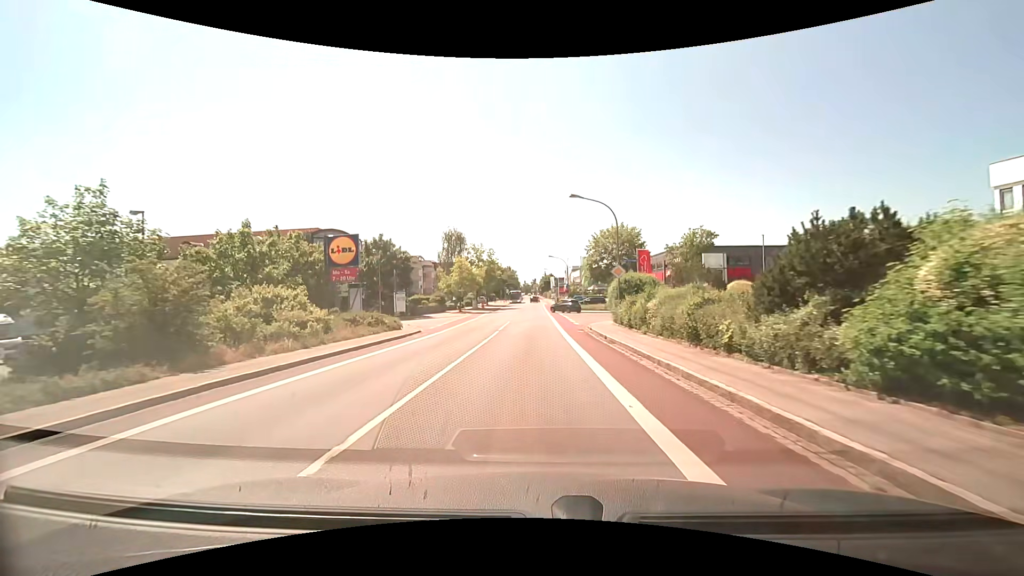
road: tertiary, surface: asphalt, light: Day
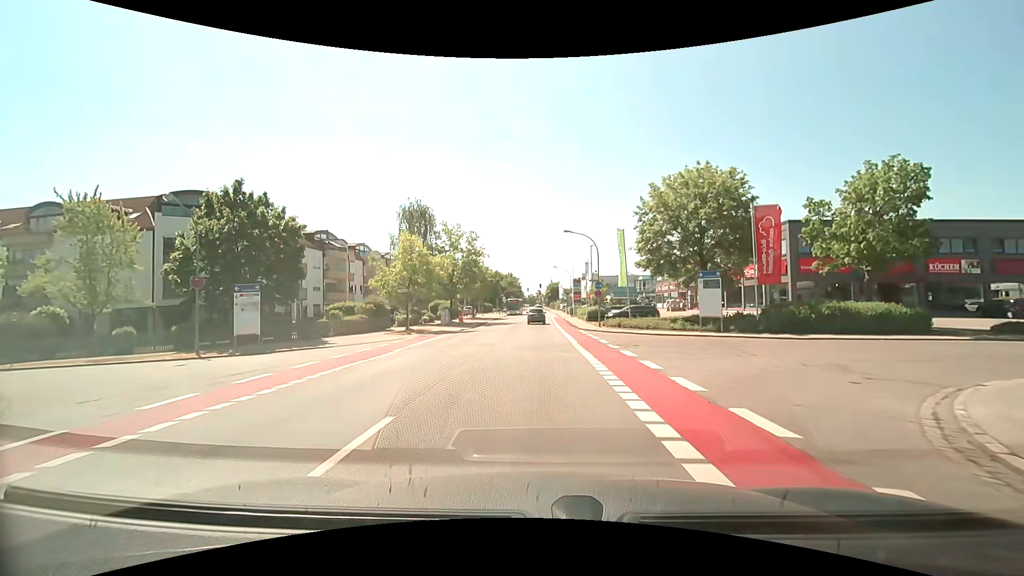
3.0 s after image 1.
(-0.1, +29.7) m; -1°
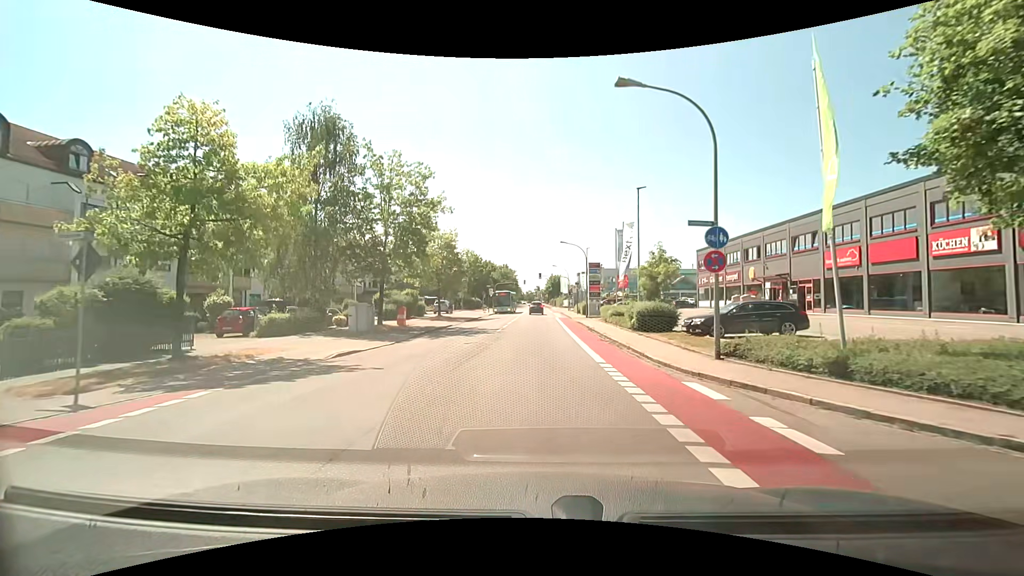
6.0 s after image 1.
(0.0, +24.6) m; +1°
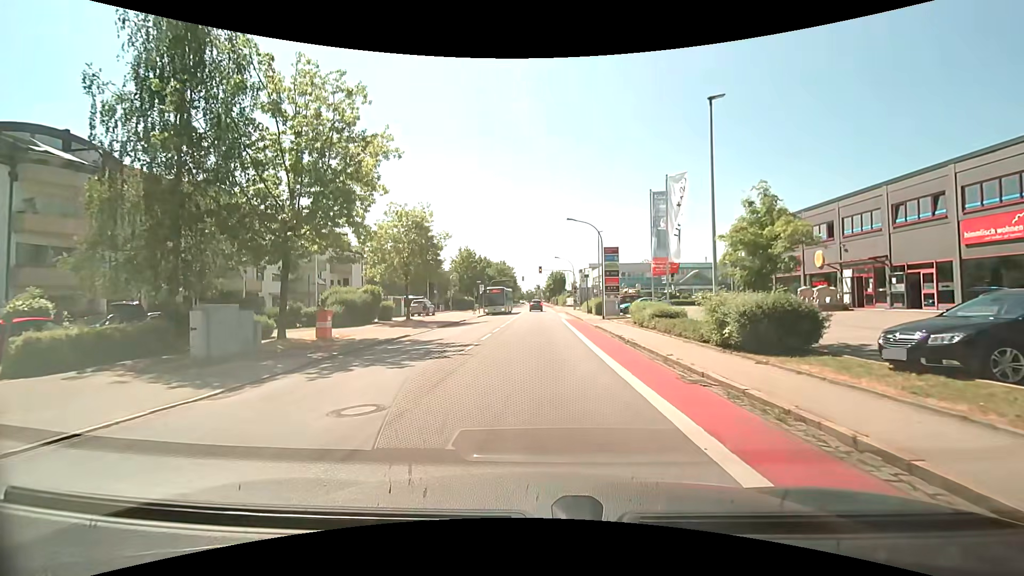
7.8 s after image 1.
(-0.1, +11.9) m; 0°
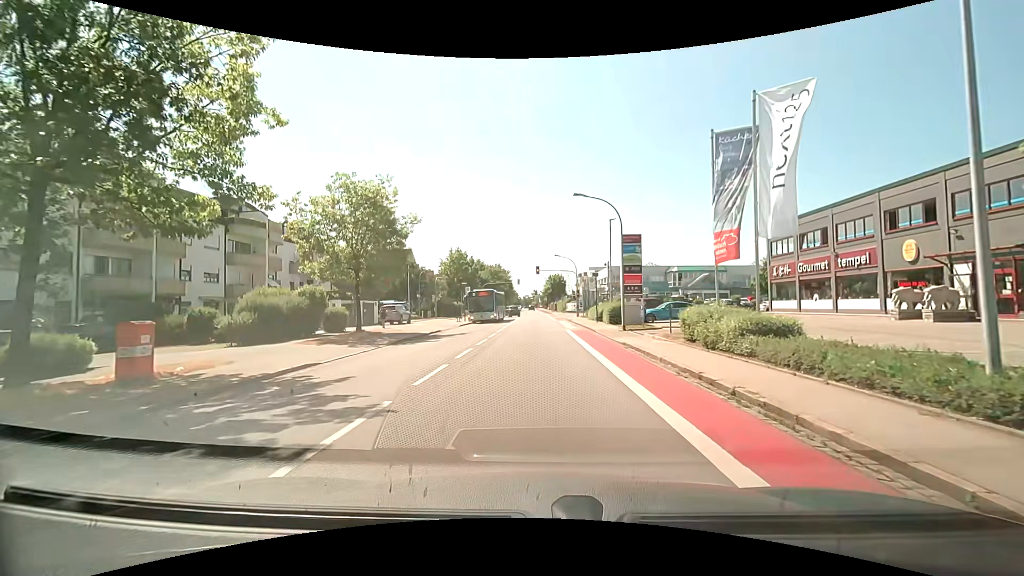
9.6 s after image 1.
(0.0, +9.7) m; 0°
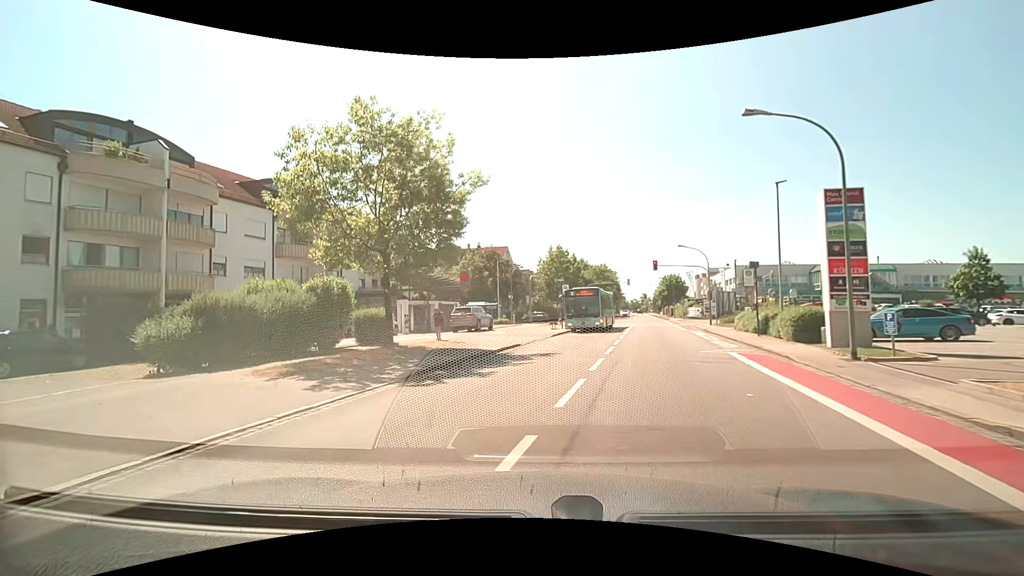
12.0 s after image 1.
(-0.5, +10.8) m; -12°
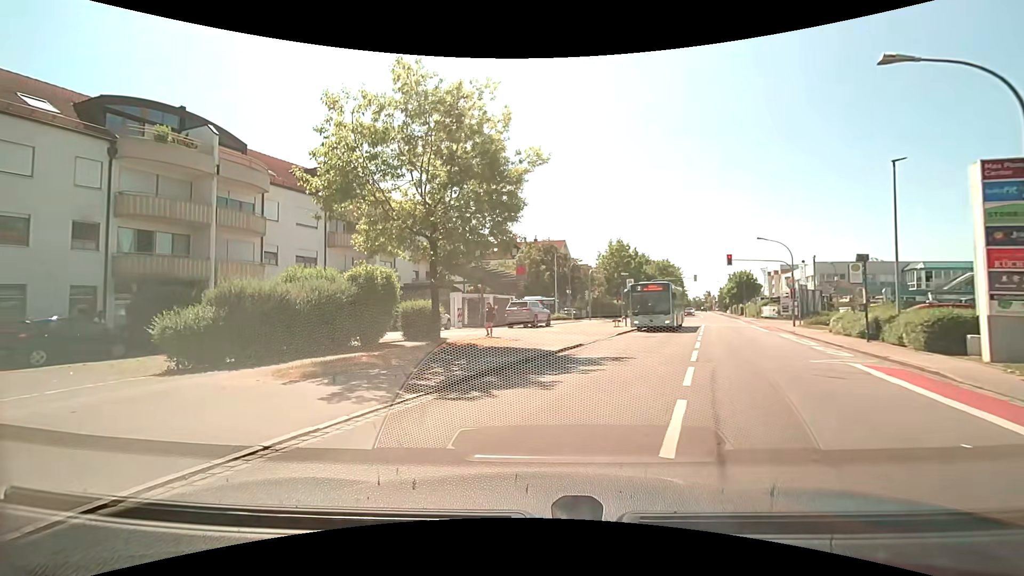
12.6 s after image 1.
(-0.1, +2.3) m; -7°
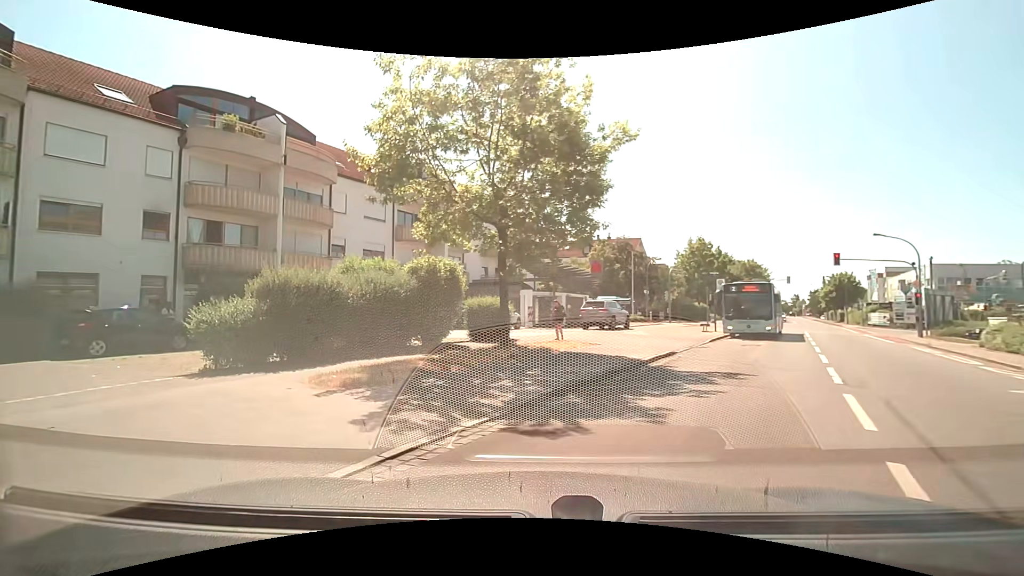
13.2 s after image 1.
(-0.1, +2.2) m; -6°
